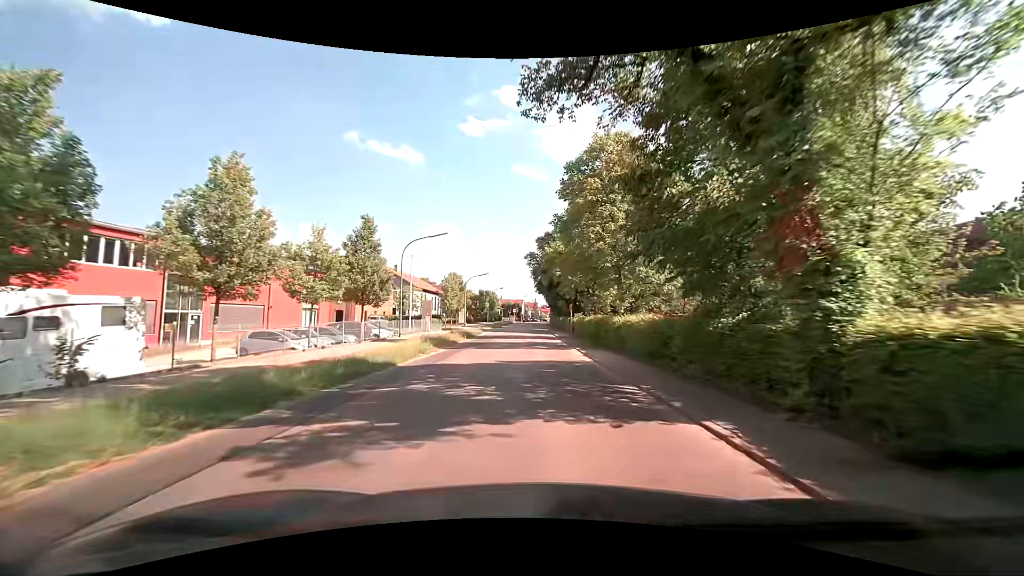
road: secondary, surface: asphalt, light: Day
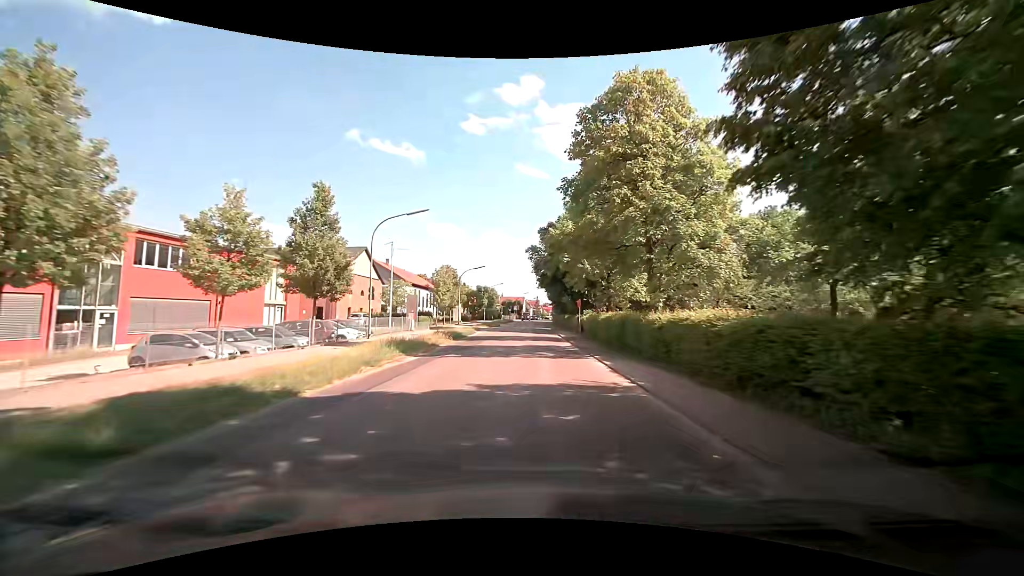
(0.0, +7.0) m; 0°
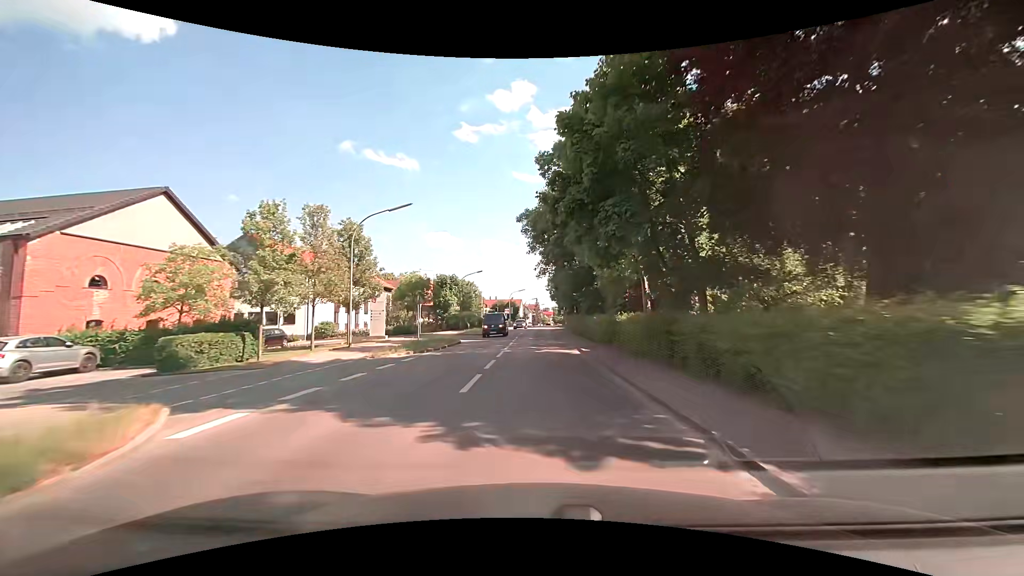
(0.0, +37.1) m; 0°
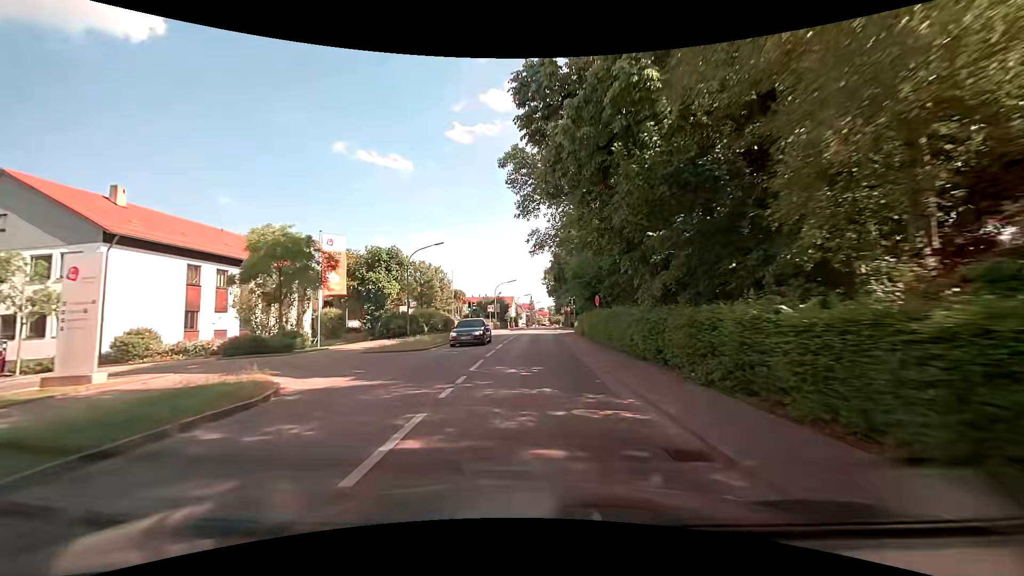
(+0.1, +23.2) m; 0°
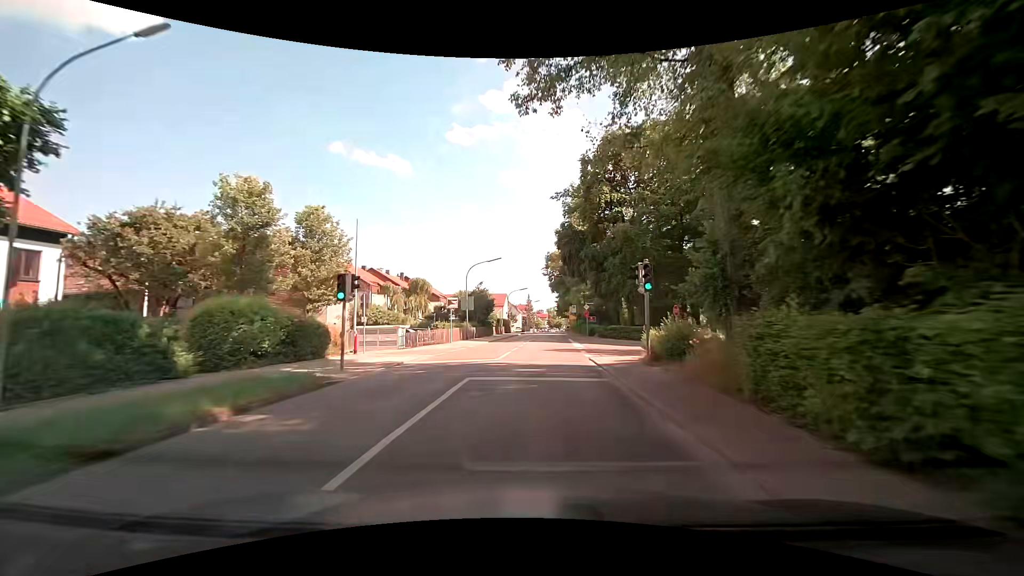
(+0.3, +29.5) m; +1°
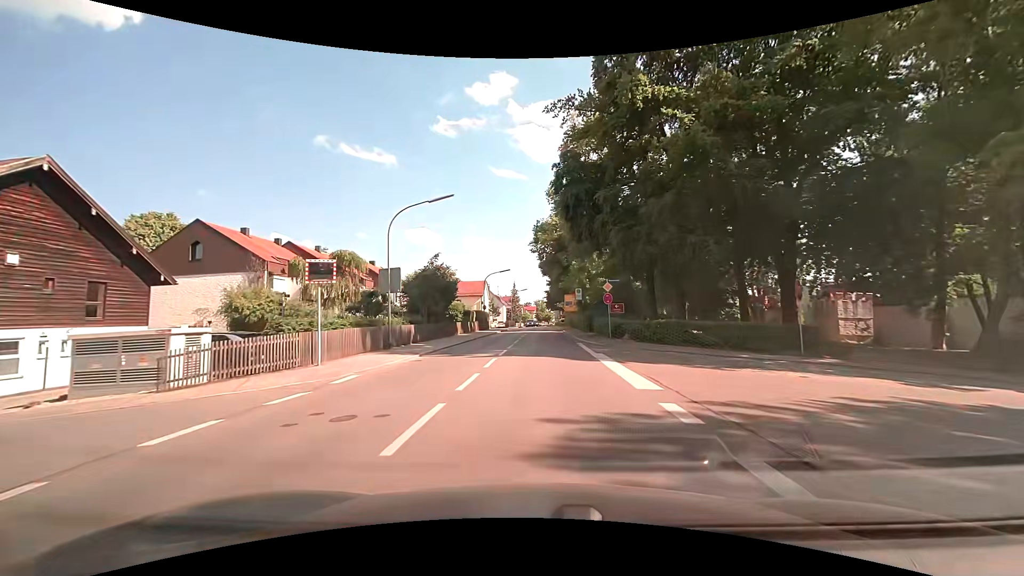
(+0.1, +21.0) m; +1°
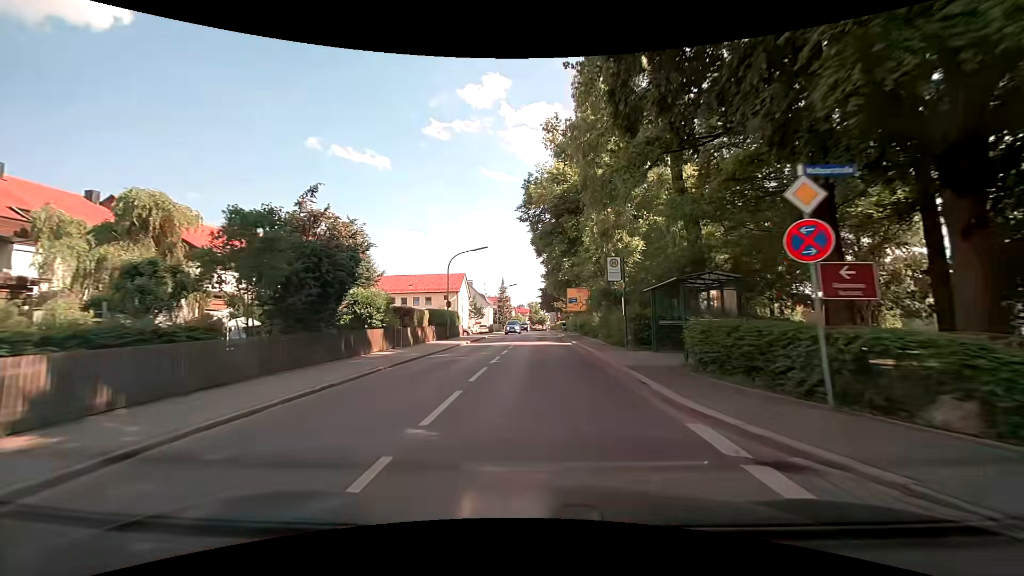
(+0.4, +21.0) m; +1°
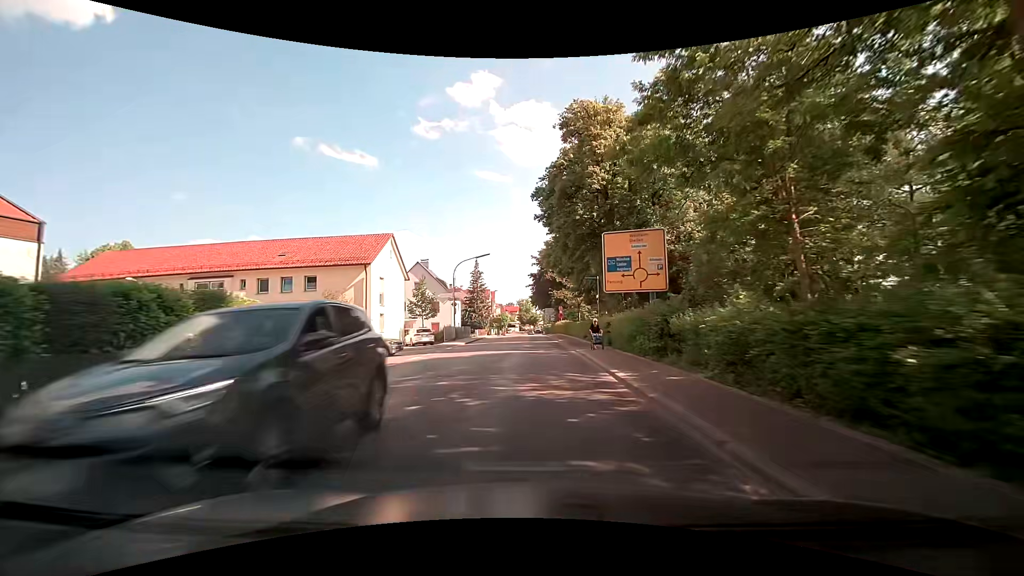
(+0.3, +35.0) m; 0°
(0, +10) (0, +20) (0, +30) (0, +40) (0, +50) (0, +60) (0, +70) (0, +80) (0, +90) (0, +100) m
